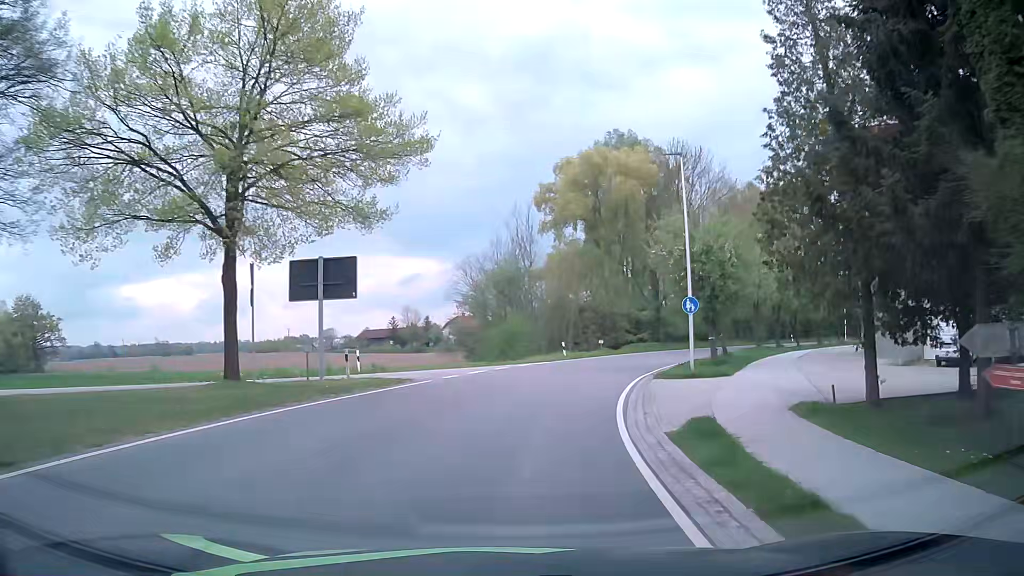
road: secondary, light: Day
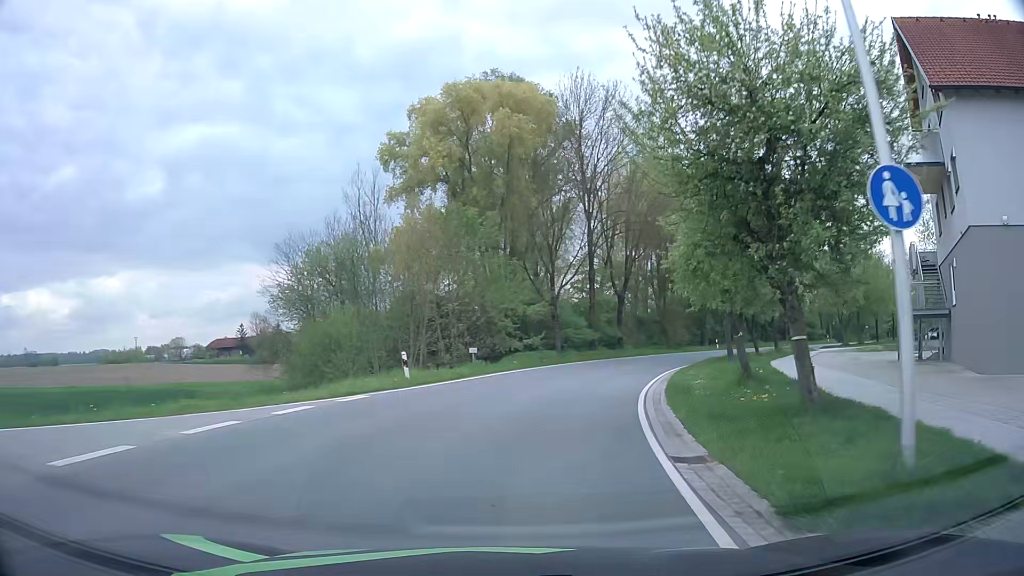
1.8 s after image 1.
(+2.1, +19.4) m; +12°
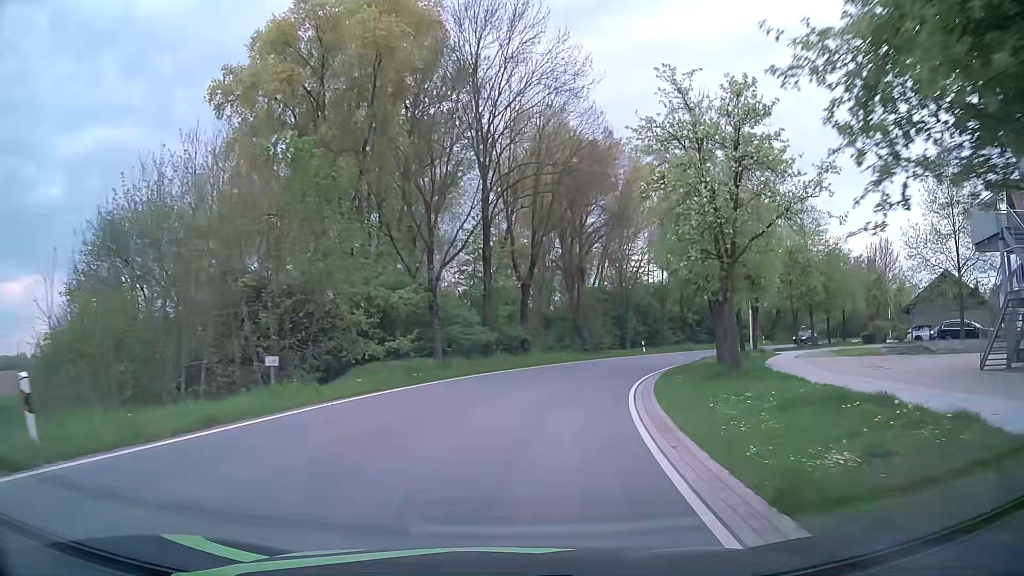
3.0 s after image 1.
(+1.1, +13.6) m; +10°
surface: asphalt
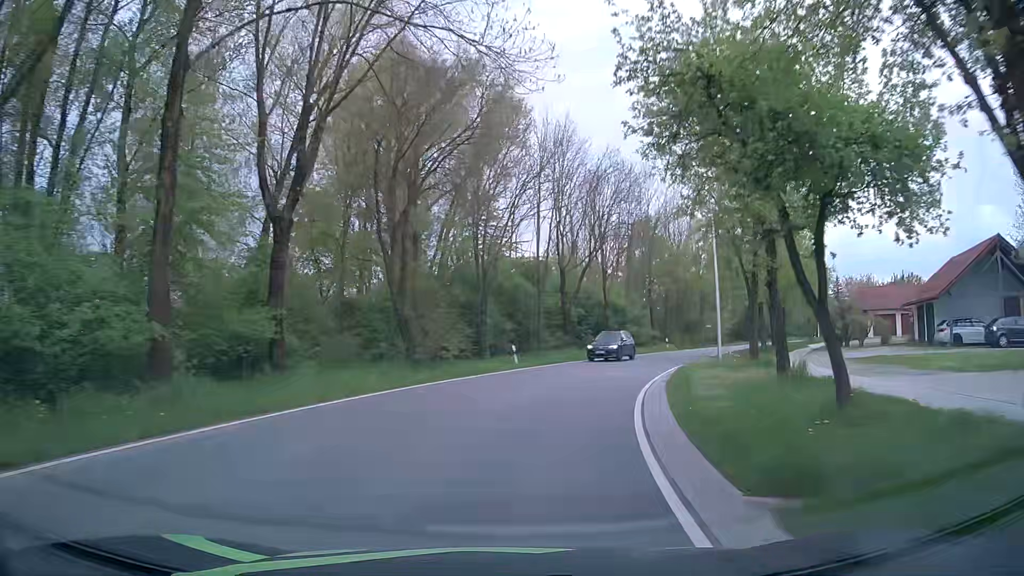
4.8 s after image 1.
(+2.3, +21.3) m; +12°
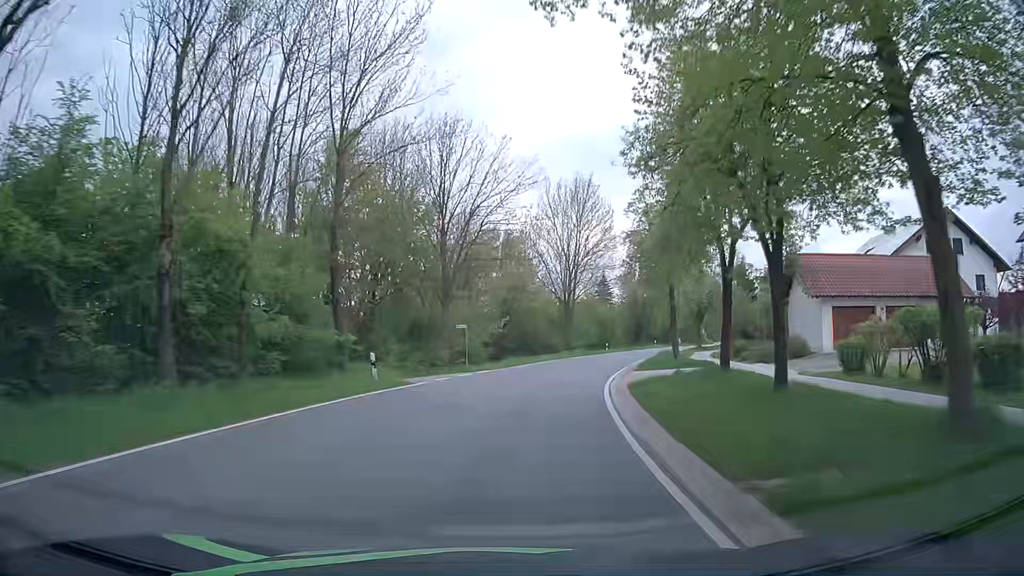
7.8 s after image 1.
(+8.5, +36.6) m; +25°
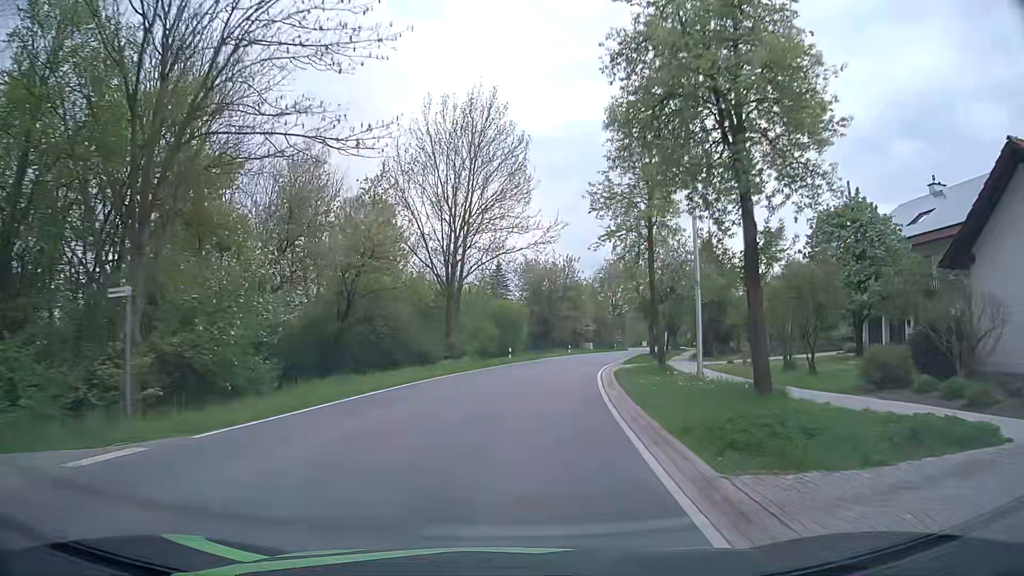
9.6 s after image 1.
(+2.2, +24.0) m; +10°
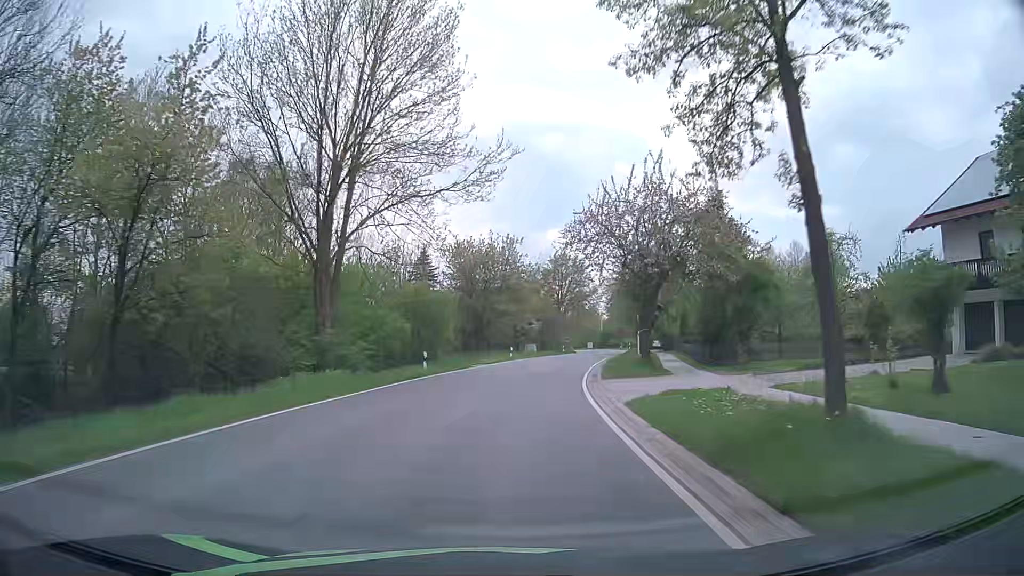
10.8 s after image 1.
(+0.8, +16.4) m; +6°
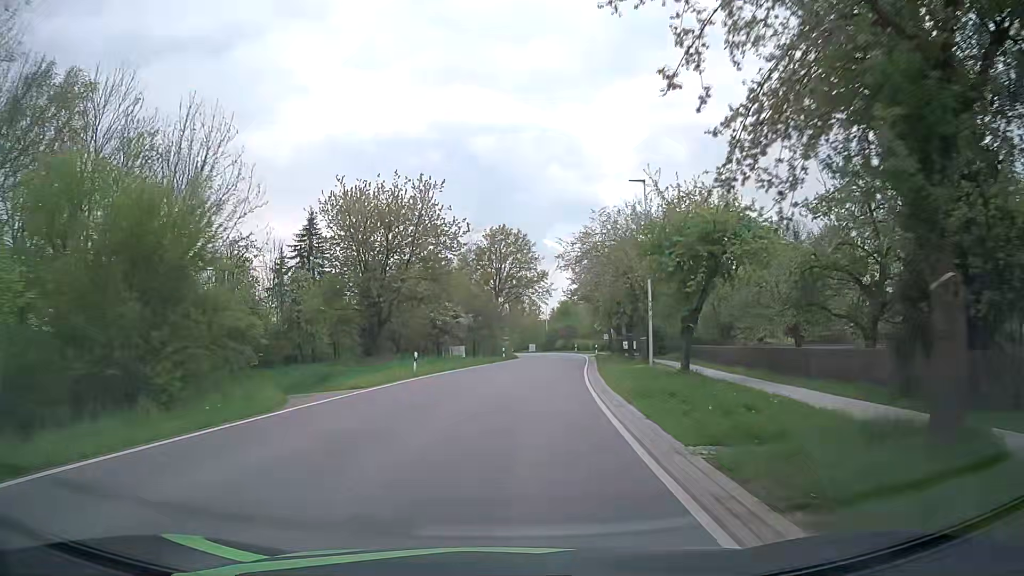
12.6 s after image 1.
(+1.2, +24.4) m; +5°
(0, +10) (+1, +20) (+2, +30) (+3, +40) (+4, +50) (+6, +60) (+6, +70) (+7, +80) (+6, +90) (+5, +100) m
